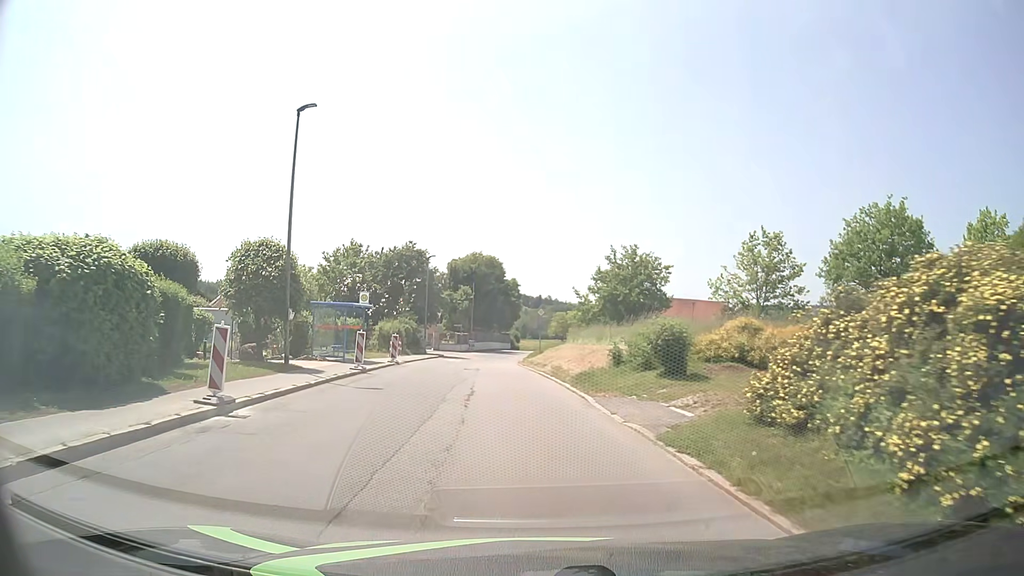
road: tertiary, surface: asphalt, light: Day
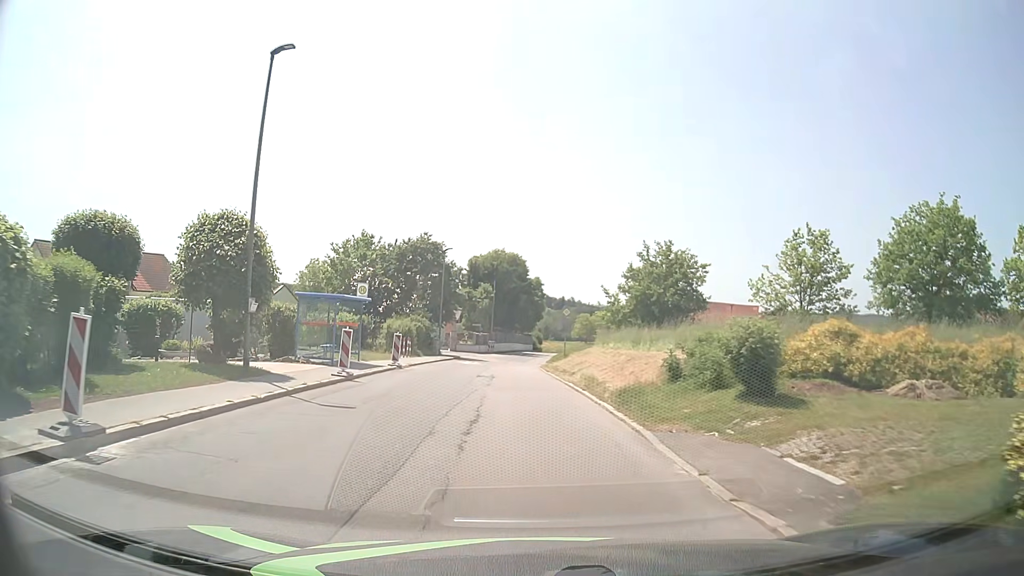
(0.0, +4.5) m; -1°
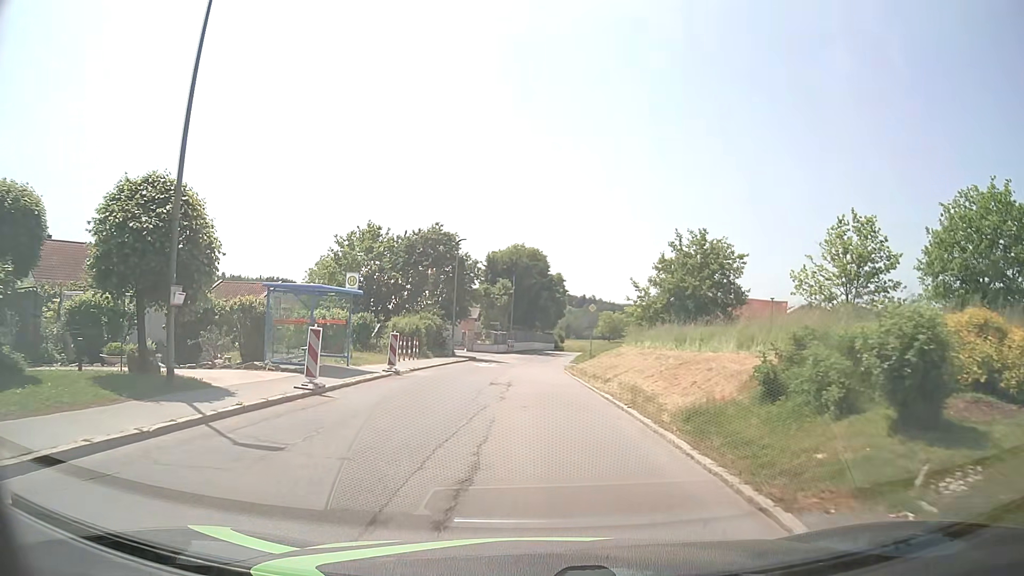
(0.0, +4.5) m; -1°
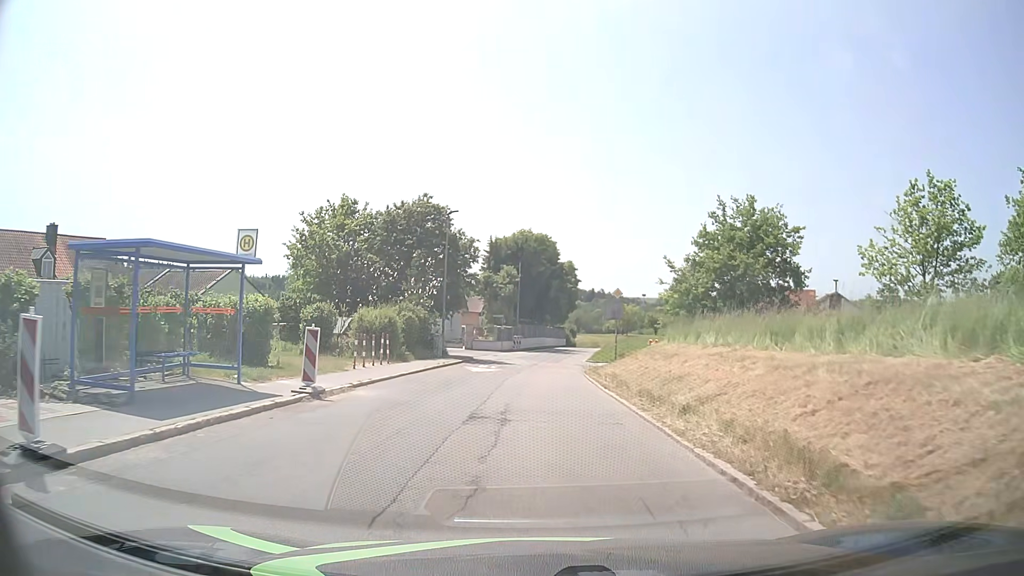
(-0.2, +9.1) m; -1°
